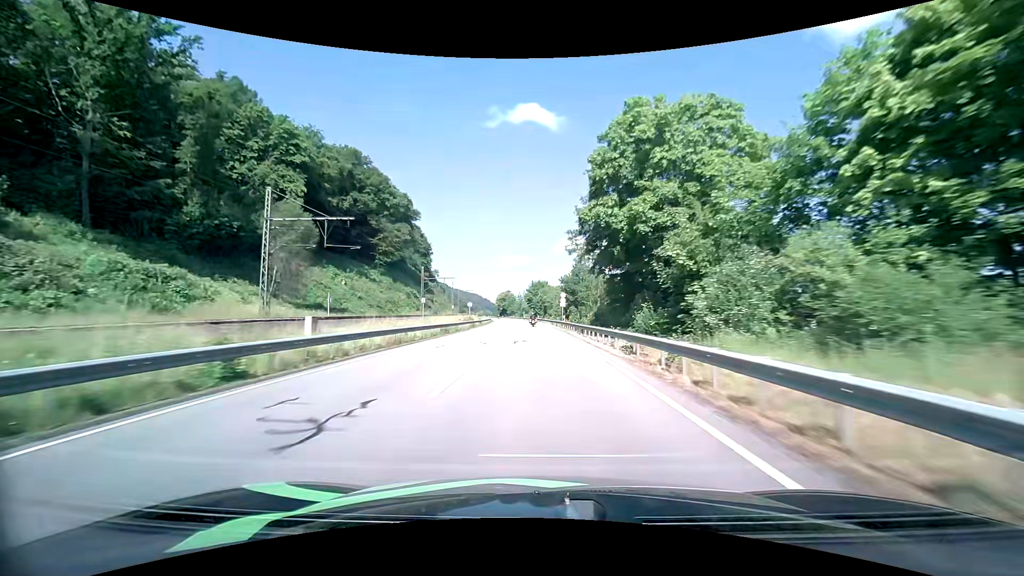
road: primary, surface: asphalt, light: Day
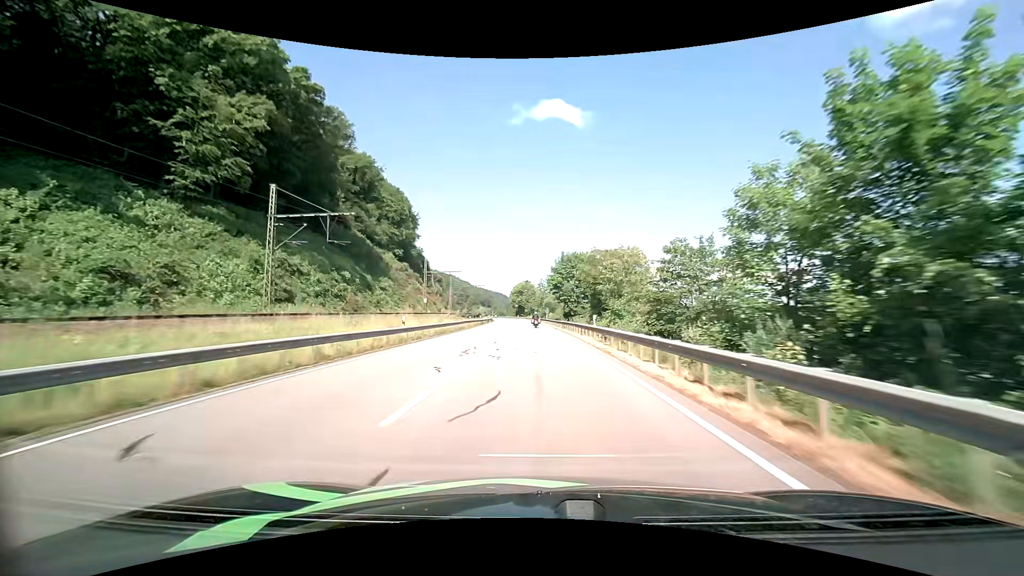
(-1.4, +73.6) m; -3°
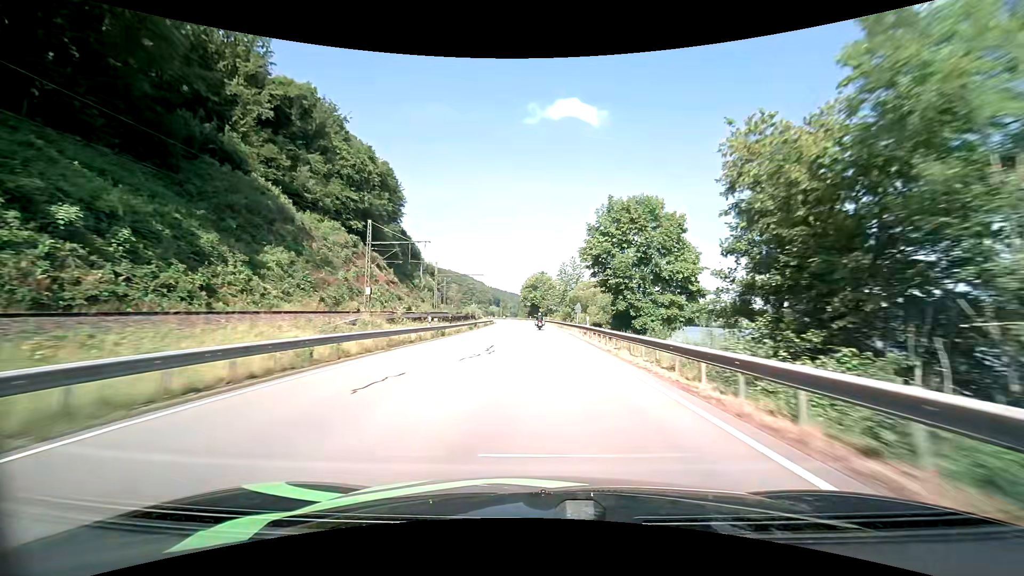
(-0.7, +43.1) m; -2°
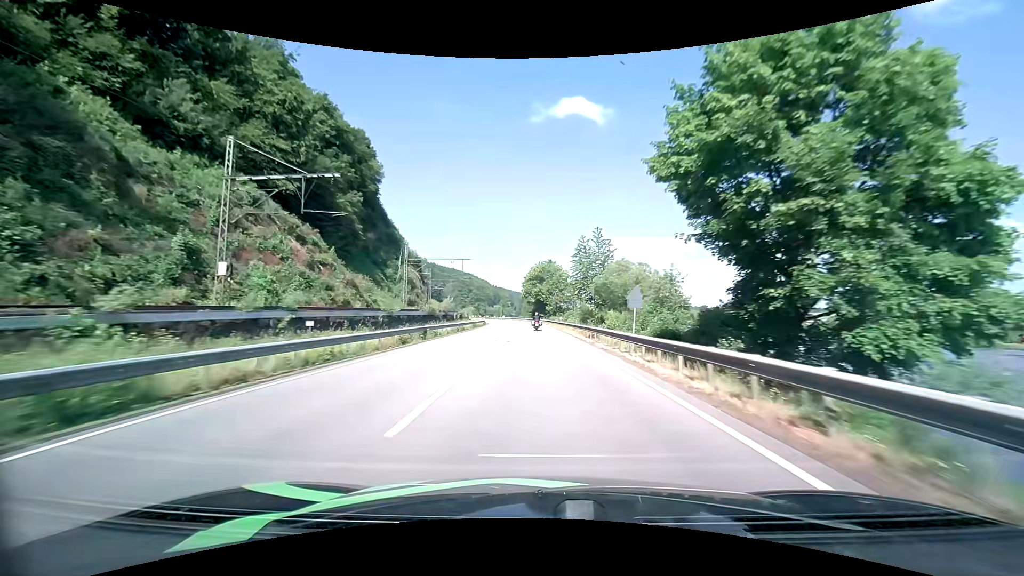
(-0.1, +28.9) m; -1°
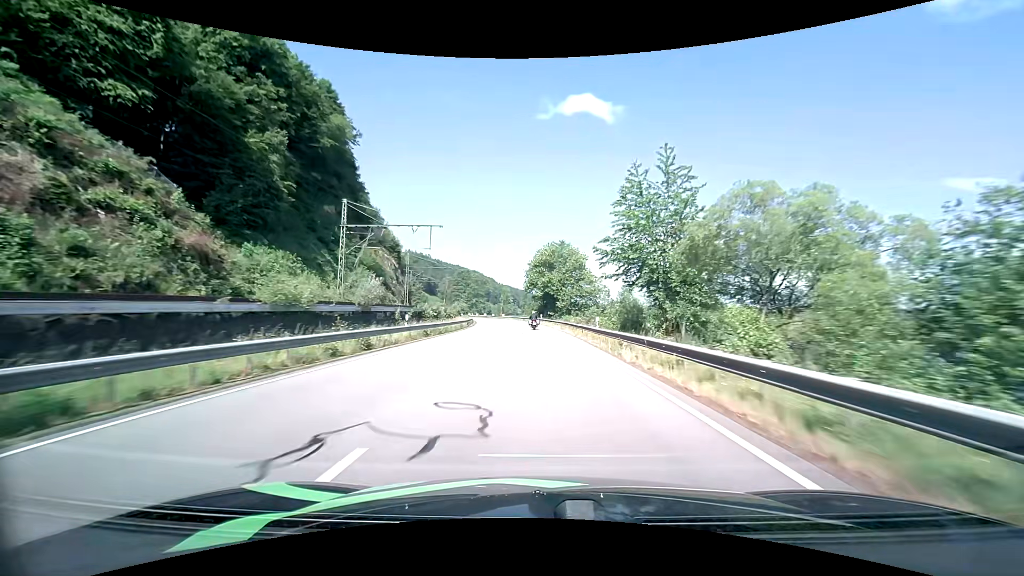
(-0.2, +28.5) m; -1°
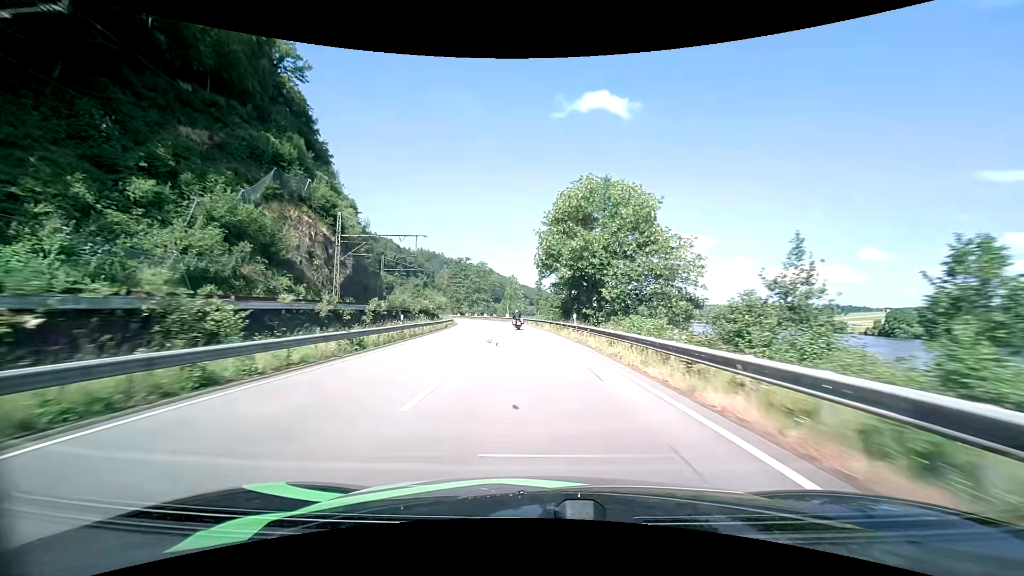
(-0.5, +41.6) m; -2°
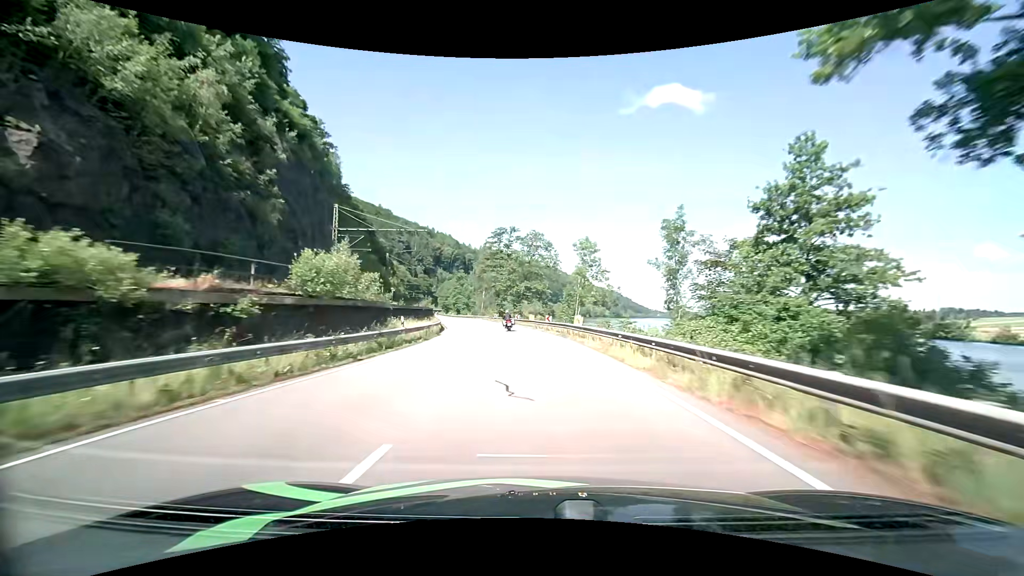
(-3.4, +53.6) m; -8°
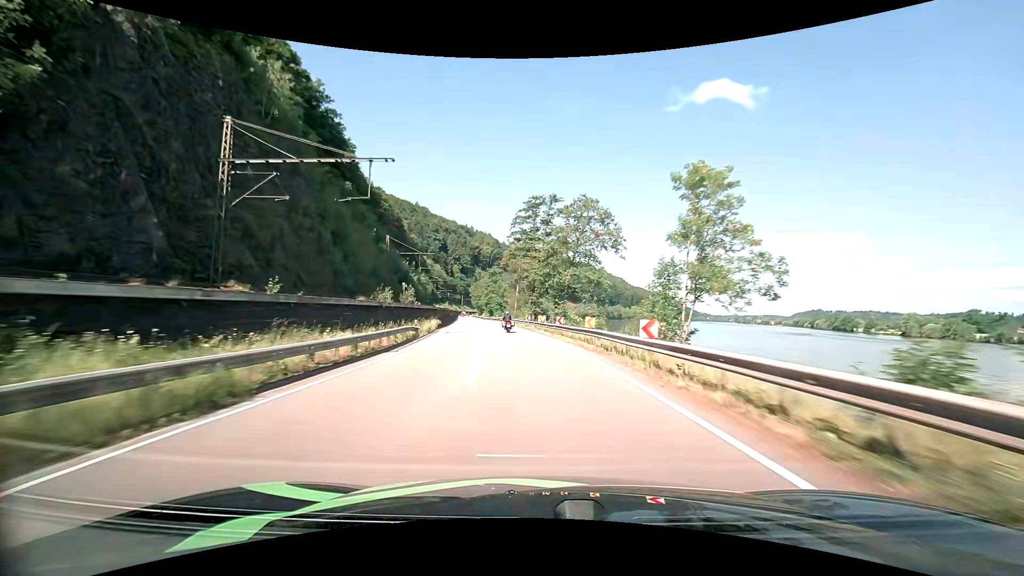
(-1.0, +26.9) m; -5°
(0, +10) (-1, +20) (-2, +30) (-3, +40) (-4, +50) (-5, +60) (-7, +70) (-8, +79) (-10, +89) (-11, +99) m
